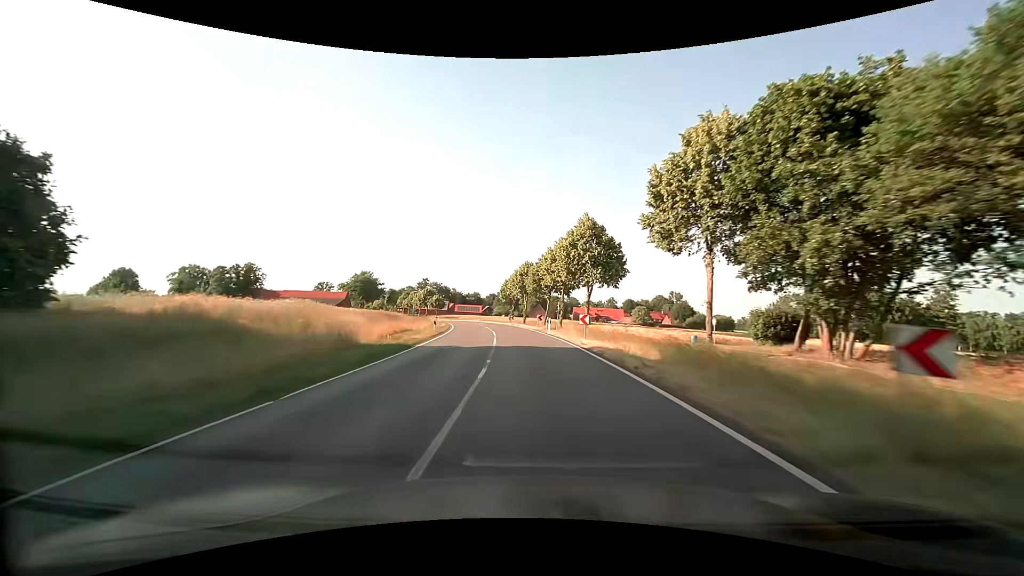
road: secondary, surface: asphalt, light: Day
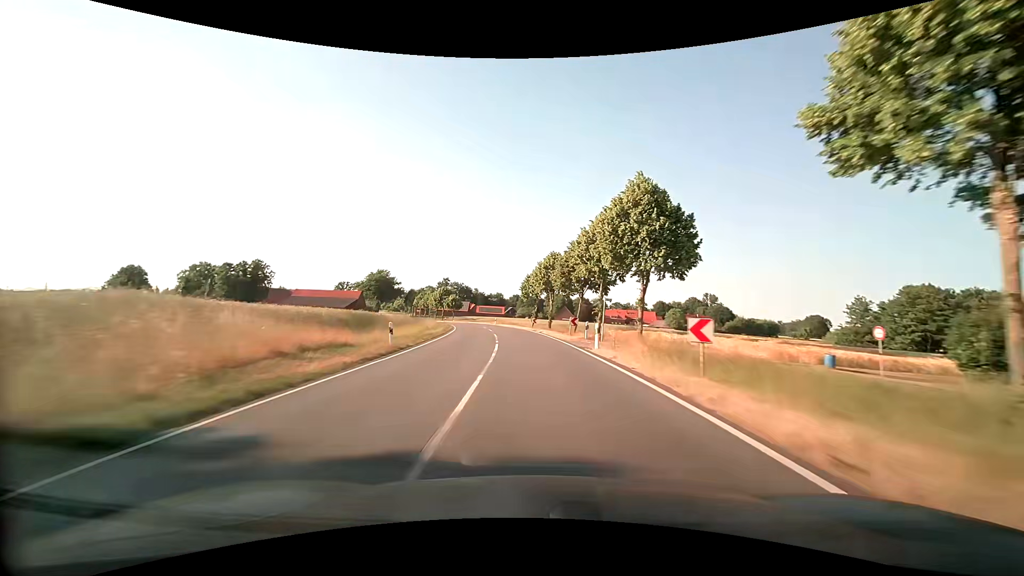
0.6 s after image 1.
(-0.3, +15.9) m; -3°
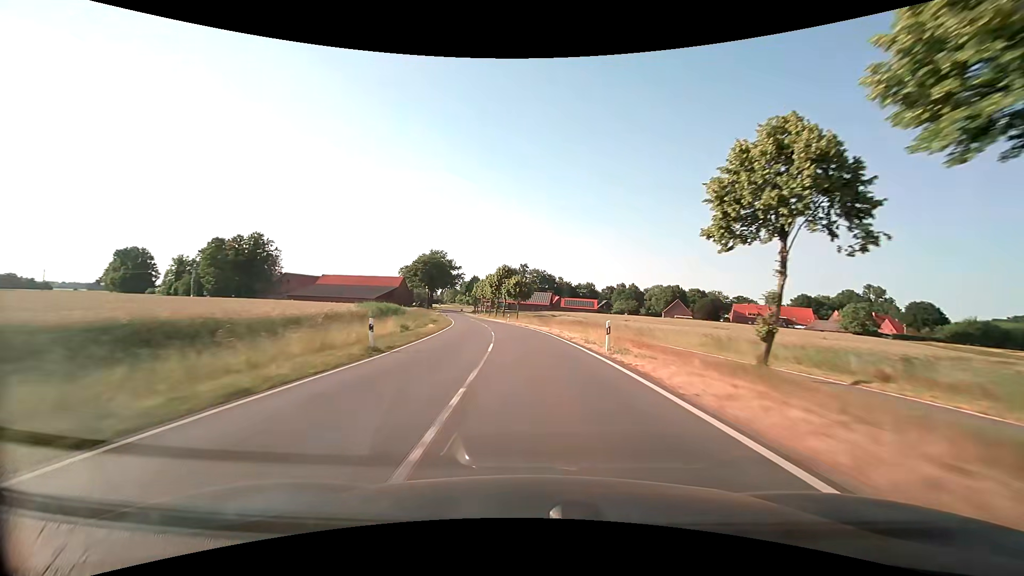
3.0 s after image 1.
(-5.8, +62.6) m; -10°
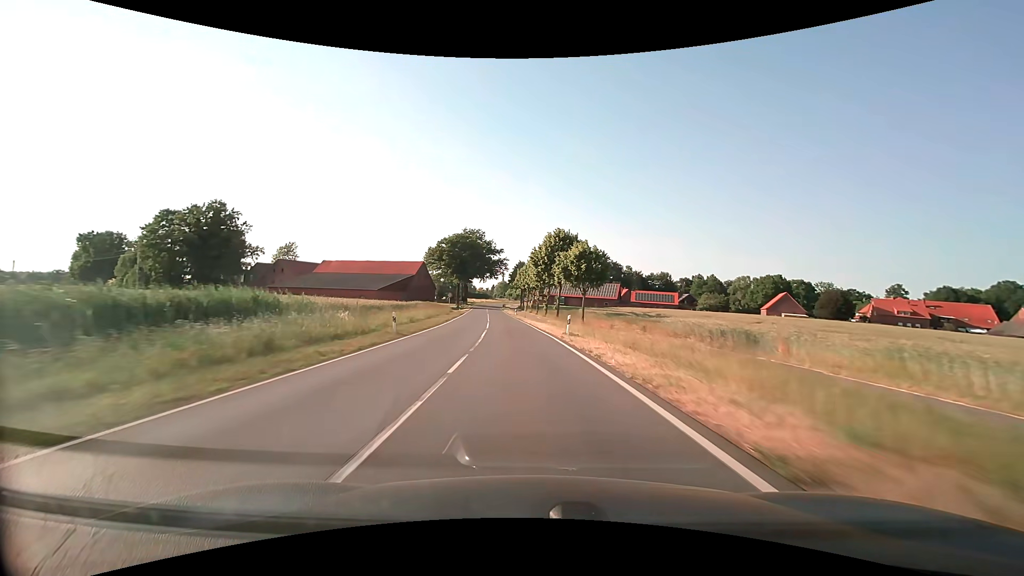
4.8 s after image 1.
(-2.5, +42.3) m; -6°
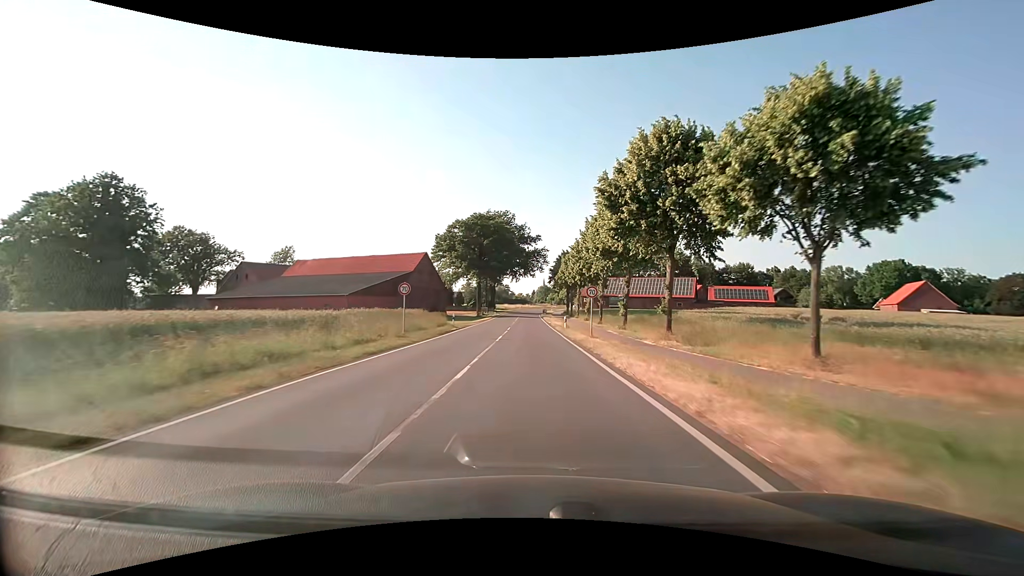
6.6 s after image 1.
(-1.9, +36.5) m; -5°
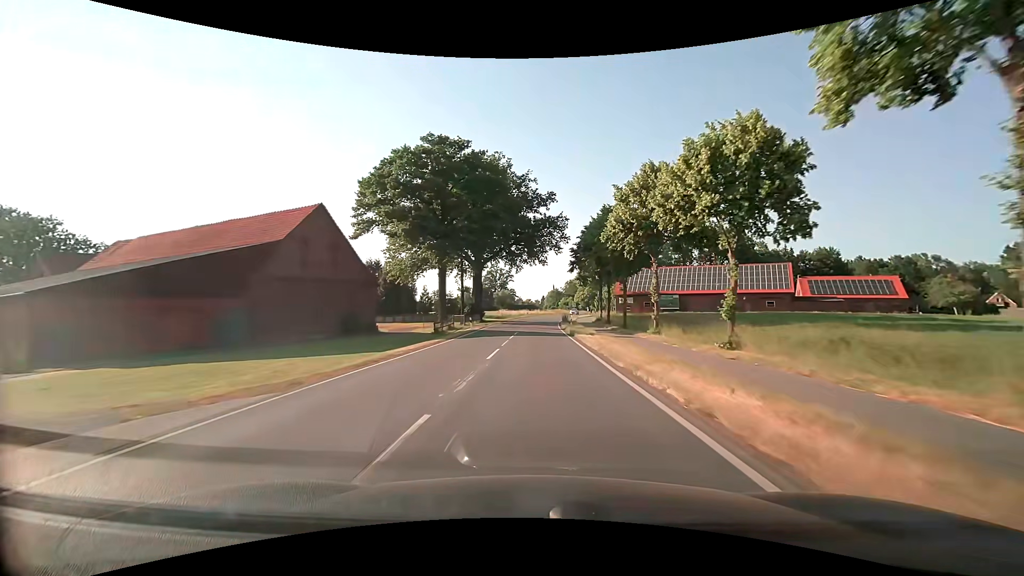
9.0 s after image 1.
(-0.6, +43.5) m; -1°
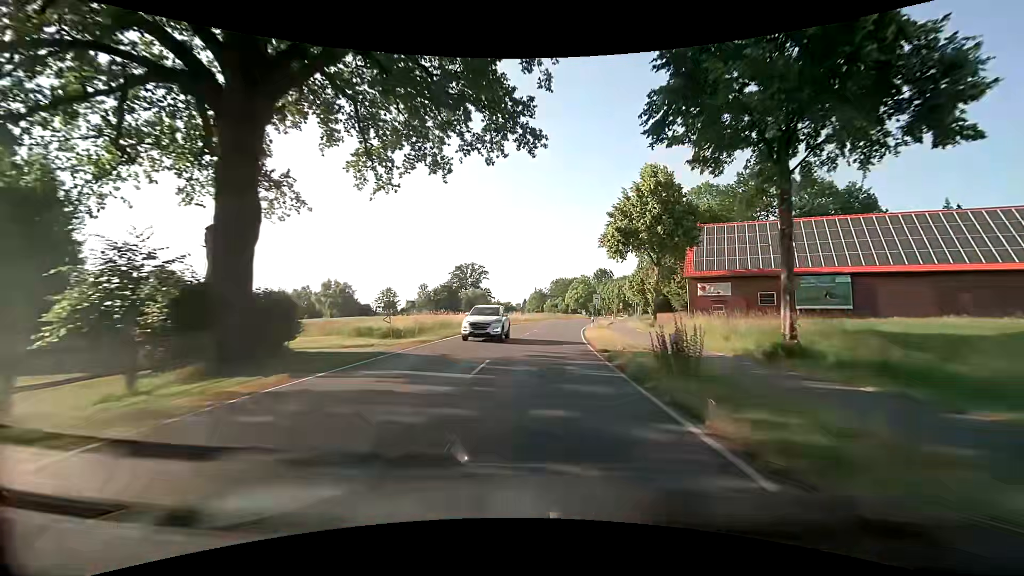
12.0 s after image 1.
(+0.4, +52.9) m; +2°
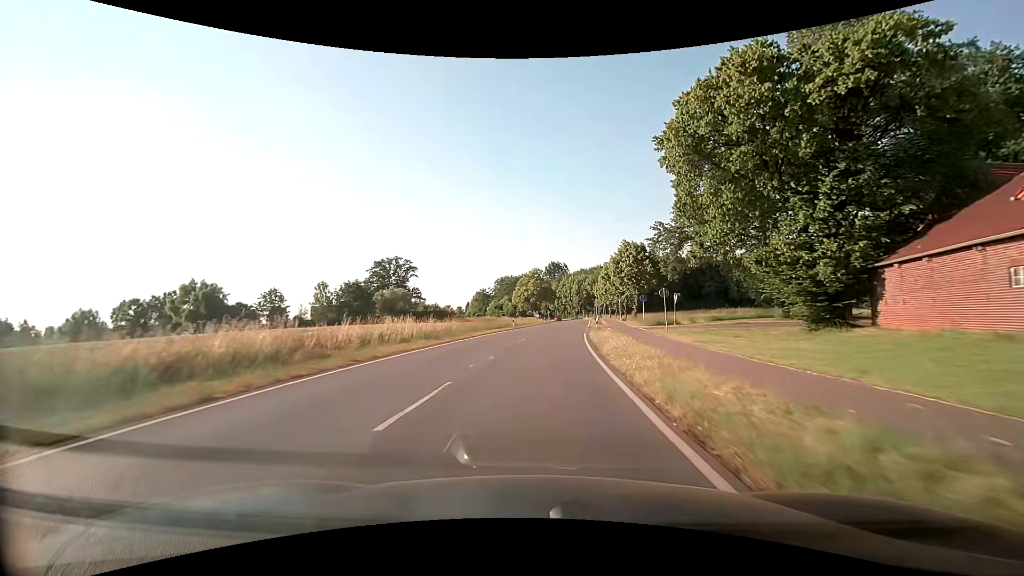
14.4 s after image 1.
(+2.4, +41.1) m; +7°
(0, +10) (0, +20) (+1, +30) (+2, +40) (+3, +50) (+4, +60) (+5, +70) (+6, +80) (+7, +90) (+8, +100) m
